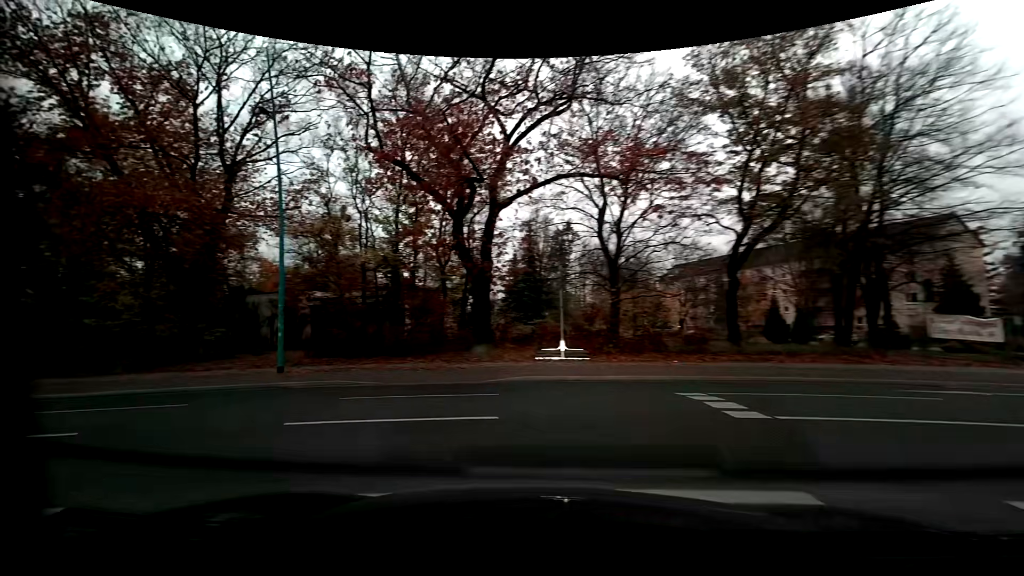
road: residential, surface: asphalt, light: Day
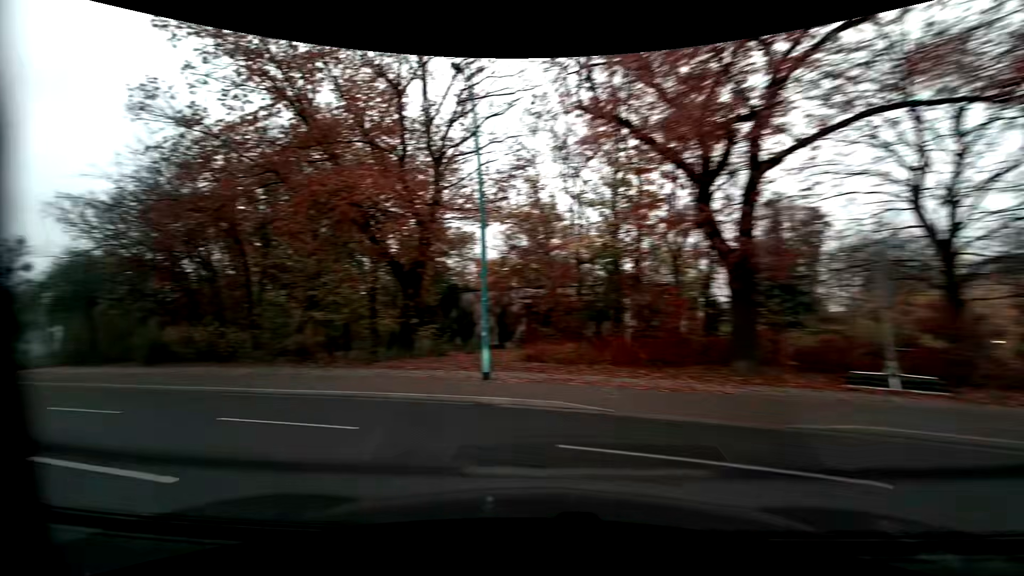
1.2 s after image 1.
(-1.0, +4.5) m; -26°
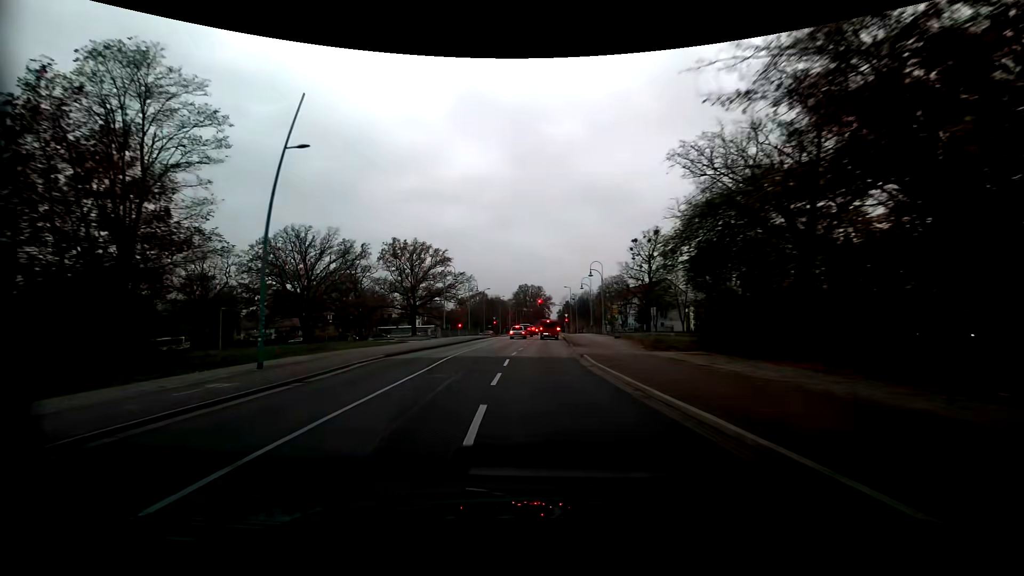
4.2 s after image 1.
(-12.1, +14.2) m; -61°
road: tertiary
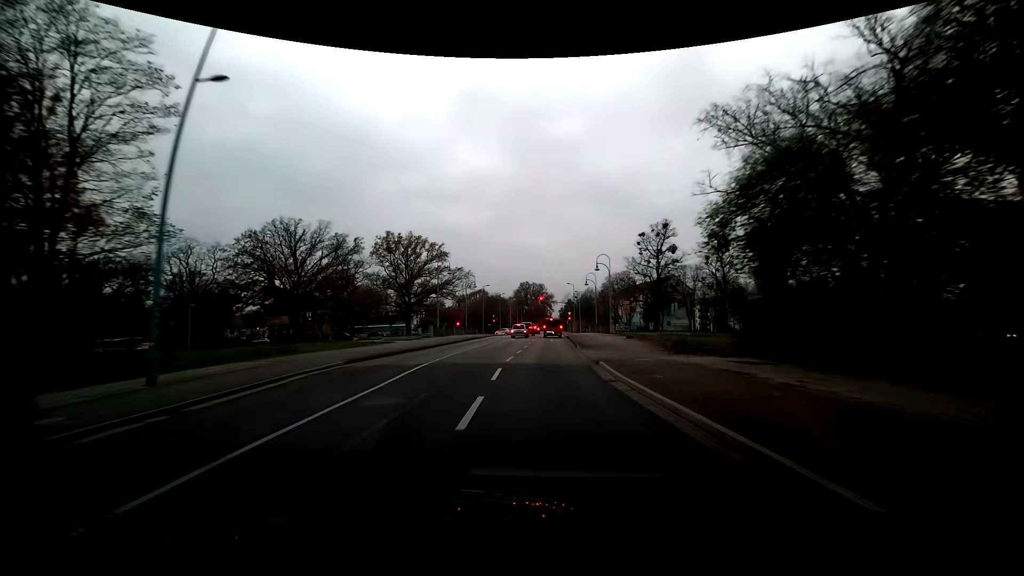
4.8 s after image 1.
(+0.1, +5.4) m; +1°
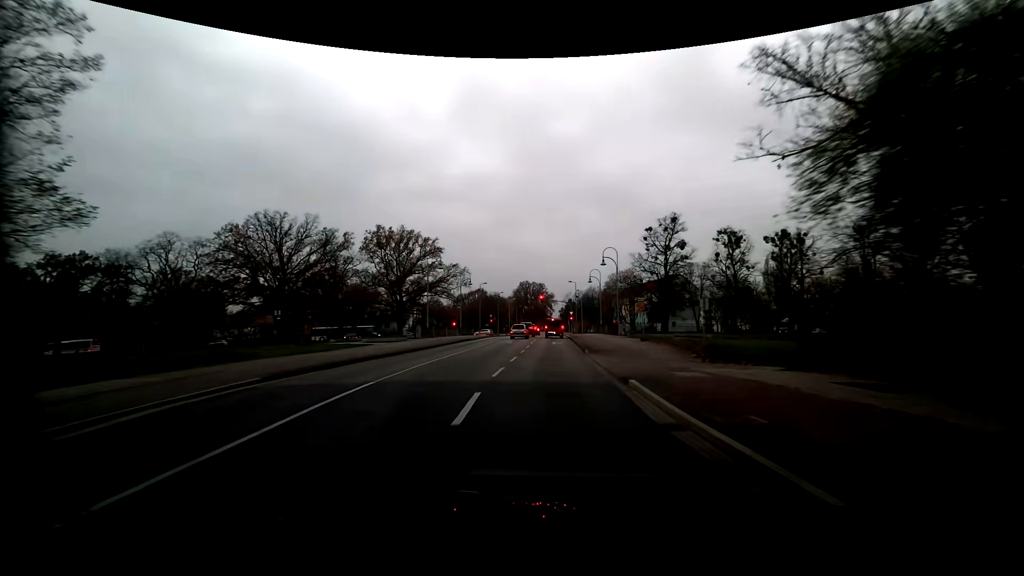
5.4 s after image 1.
(0.0, +5.8) m; 0°
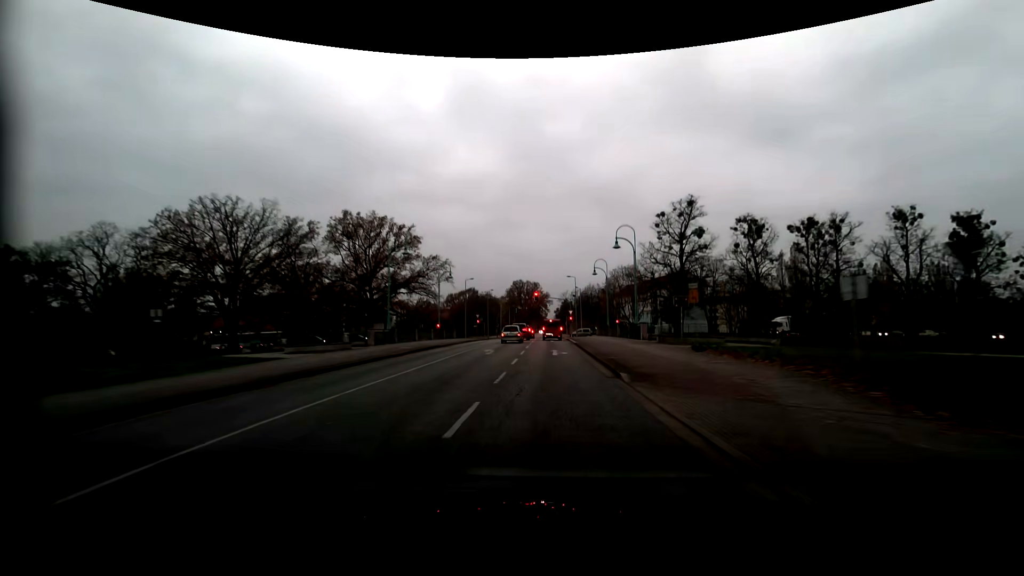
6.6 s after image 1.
(0.0, +12.9) m; +1°
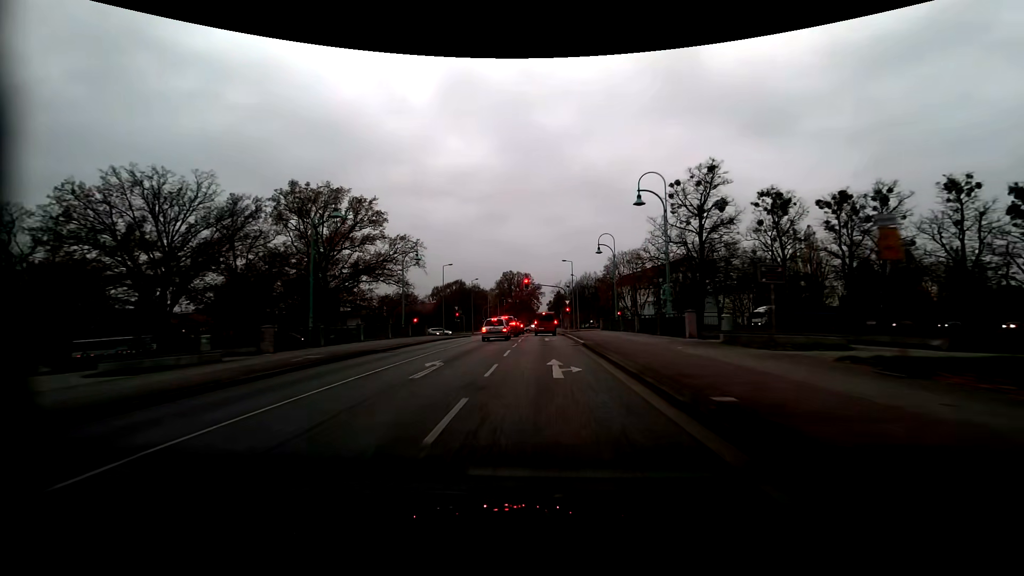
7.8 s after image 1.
(+0.2, +12.7) m; 0°
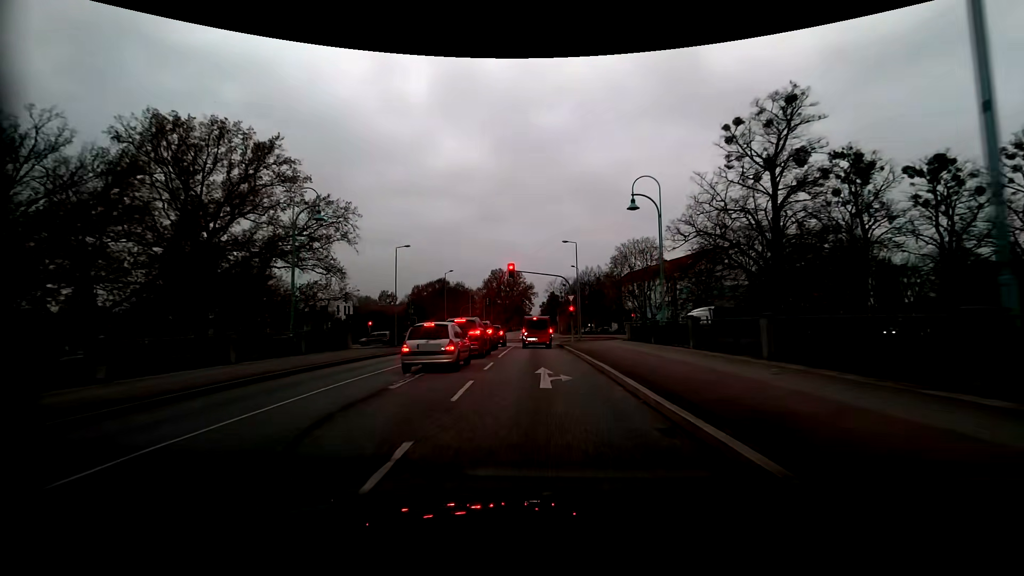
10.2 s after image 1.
(+0.5, +20.2) m; +1°
(0, +10) (0, +20) (0, +30) (0, +40) (0, +50) (0, +60) (-1, +70) (-1, +80) (-2, +90) (-2, +100) m
